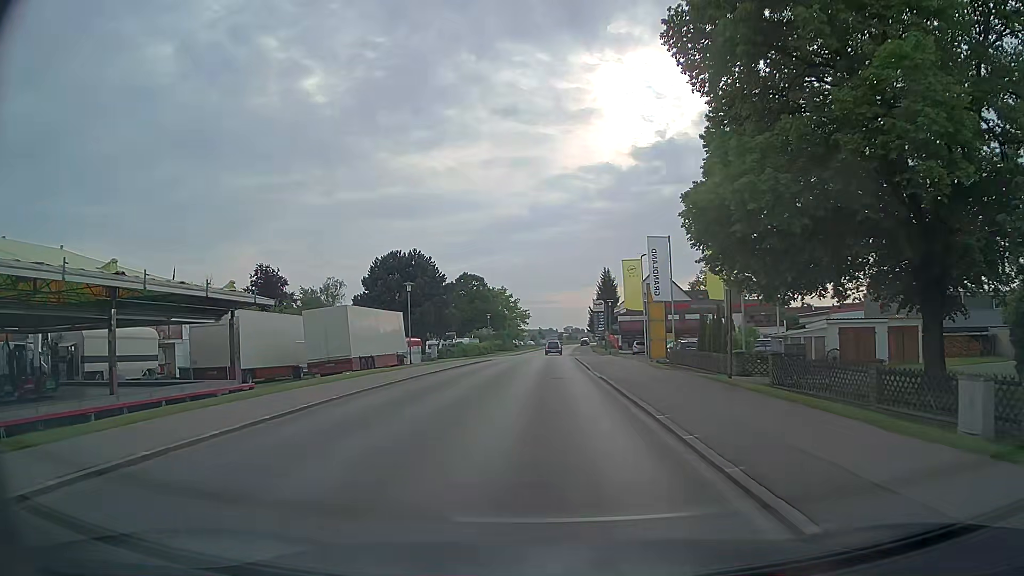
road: tertiary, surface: asphalt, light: Day
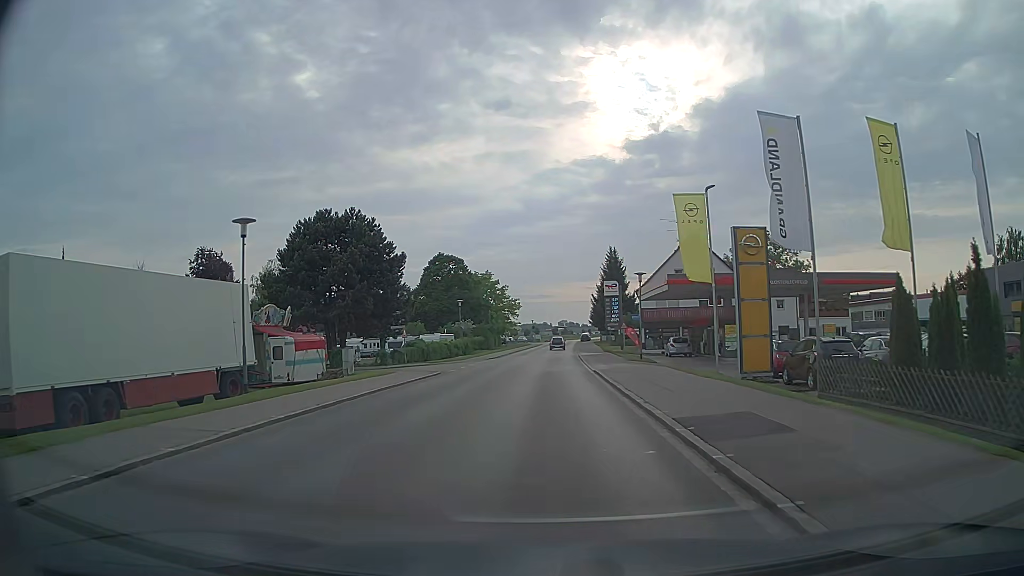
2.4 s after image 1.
(+0.2, +23.7) m; +1°
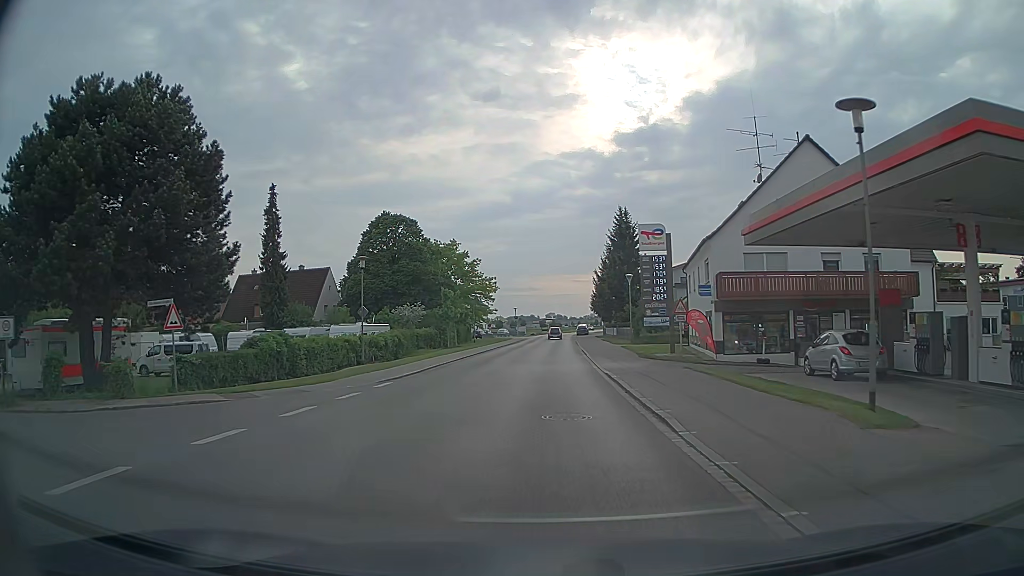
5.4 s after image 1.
(+0.2, +30.2) m; +1°
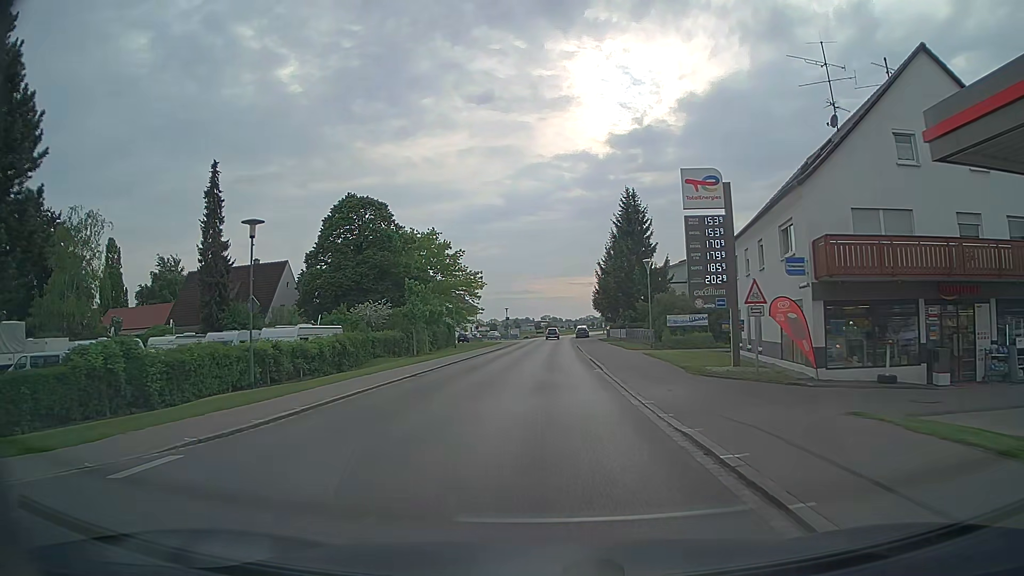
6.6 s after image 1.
(+0.1, +12.1) m; 0°
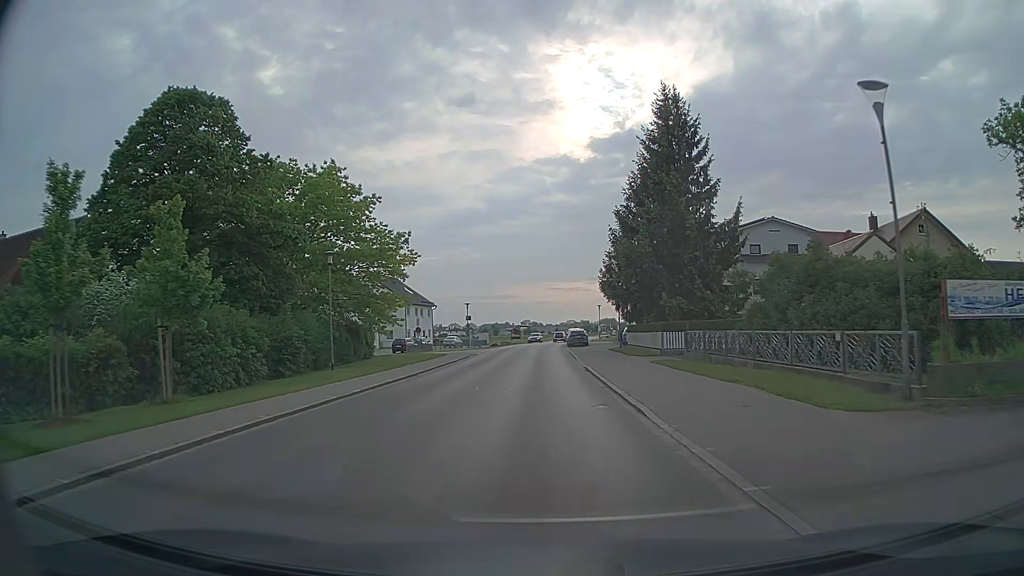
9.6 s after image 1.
(+0.3, +31.5) m; +1°
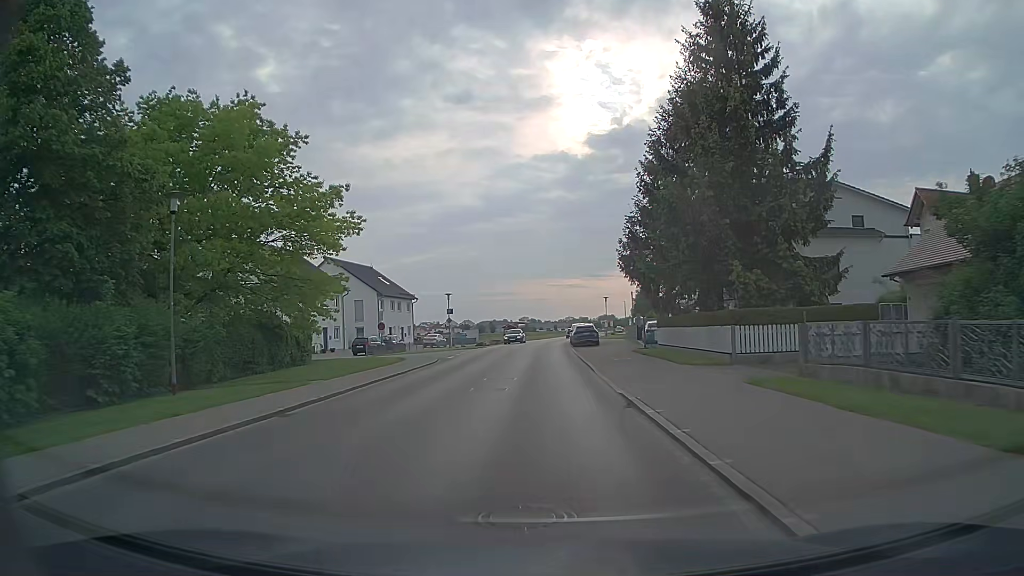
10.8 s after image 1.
(+0.1, +13.4) m; 0°
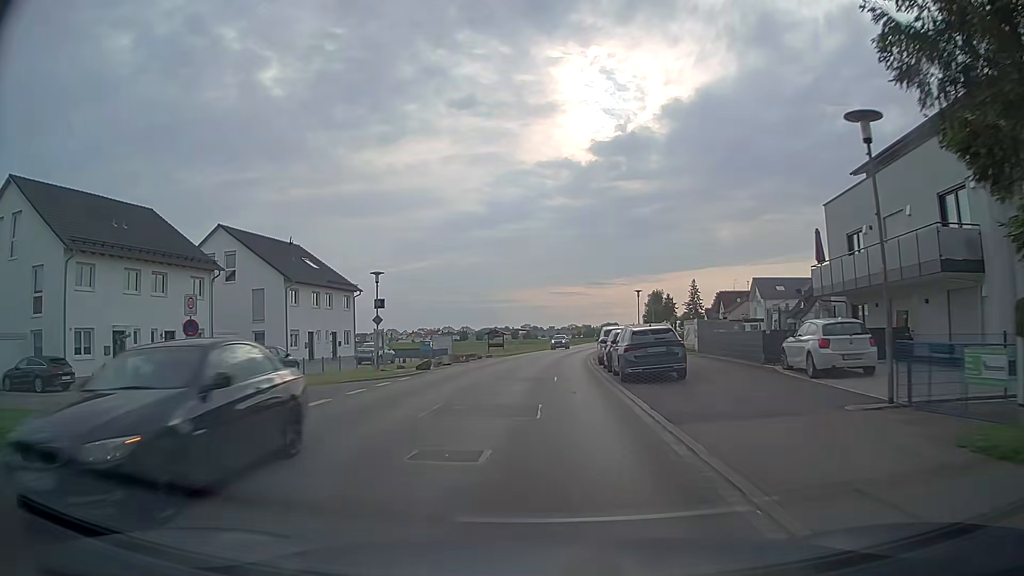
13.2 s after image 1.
(0.0, +27.4) m; 0°
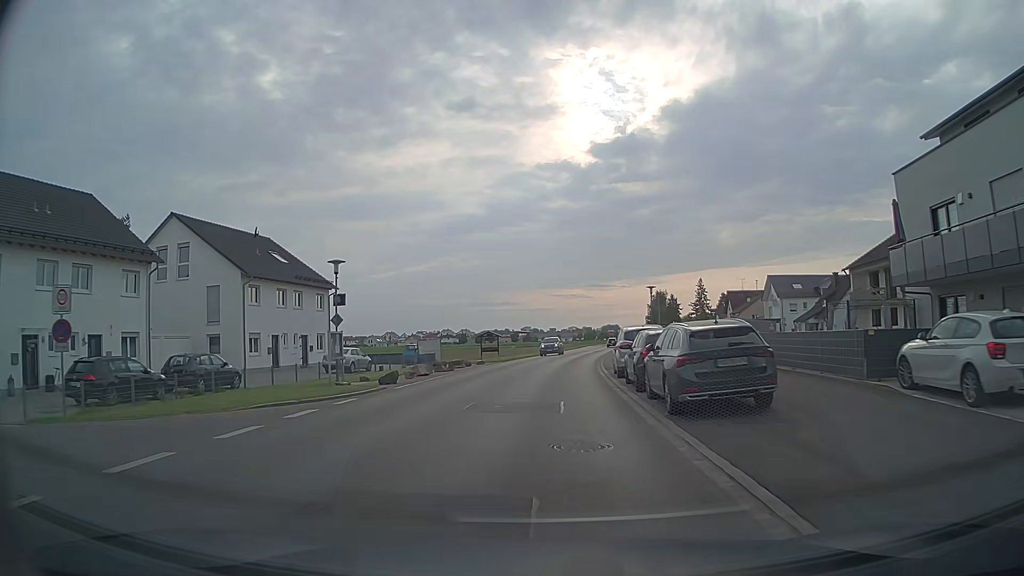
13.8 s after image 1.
(0.0, +7.0) m; 0°
(0, +10) (0, +20) (+1, +30) (+2, +40) (+3, +50) (+4, +60) (+6, +70) (+7, +80) (+8, +90) (+10, +99) m
